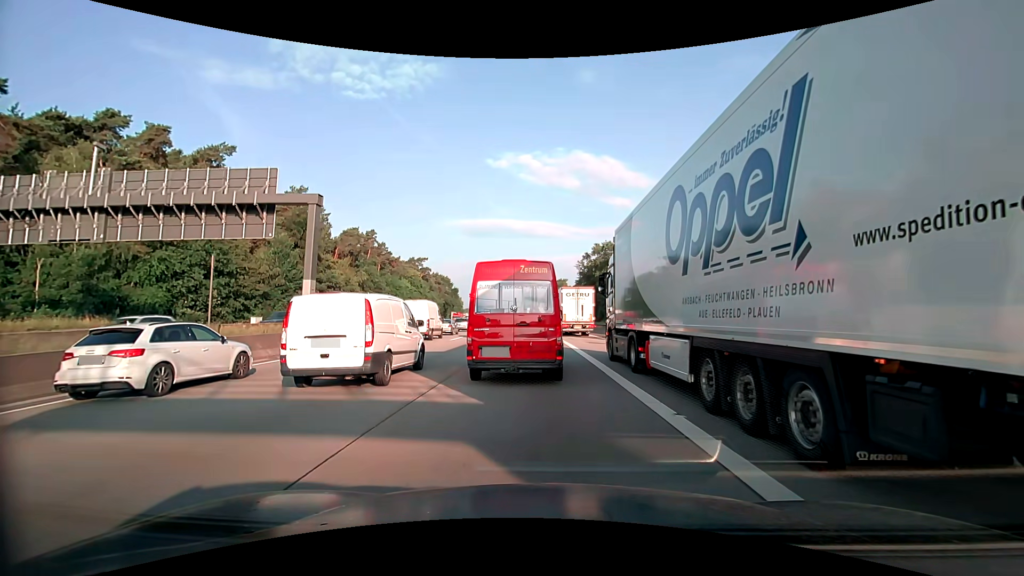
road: motorway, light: Day
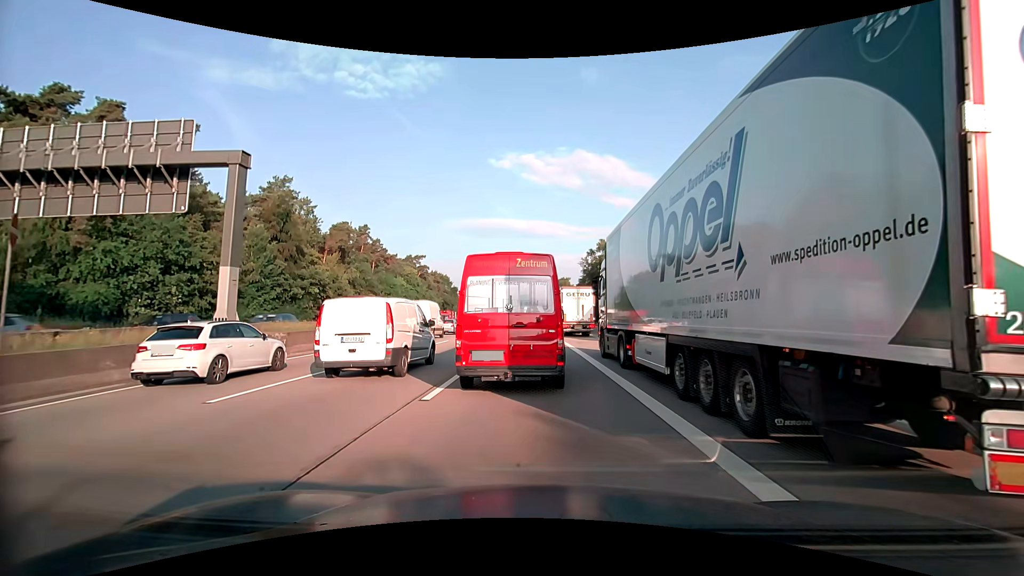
(+0.2, +6.7) m; +2°
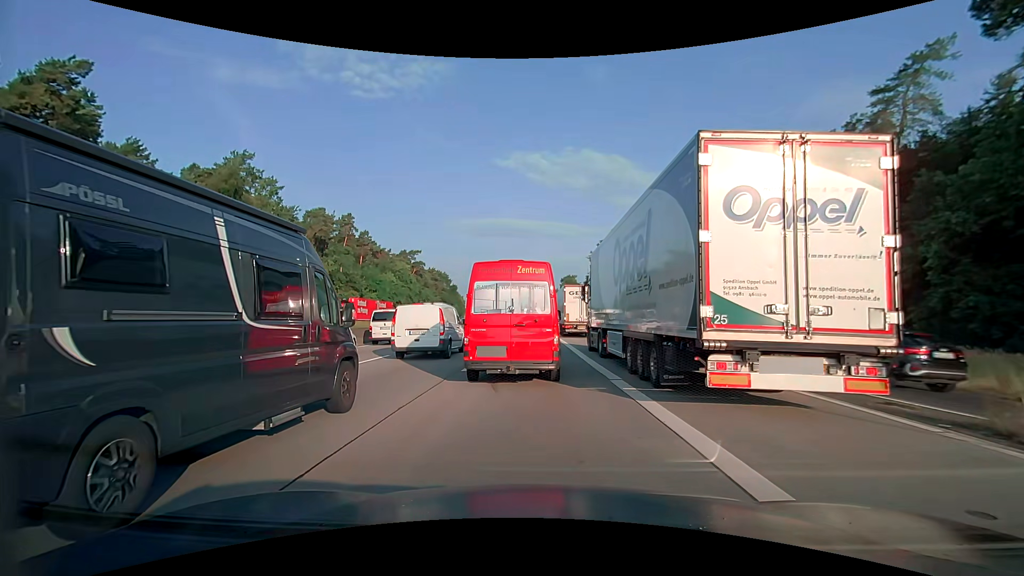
(0.0, +13.4) m; -1°
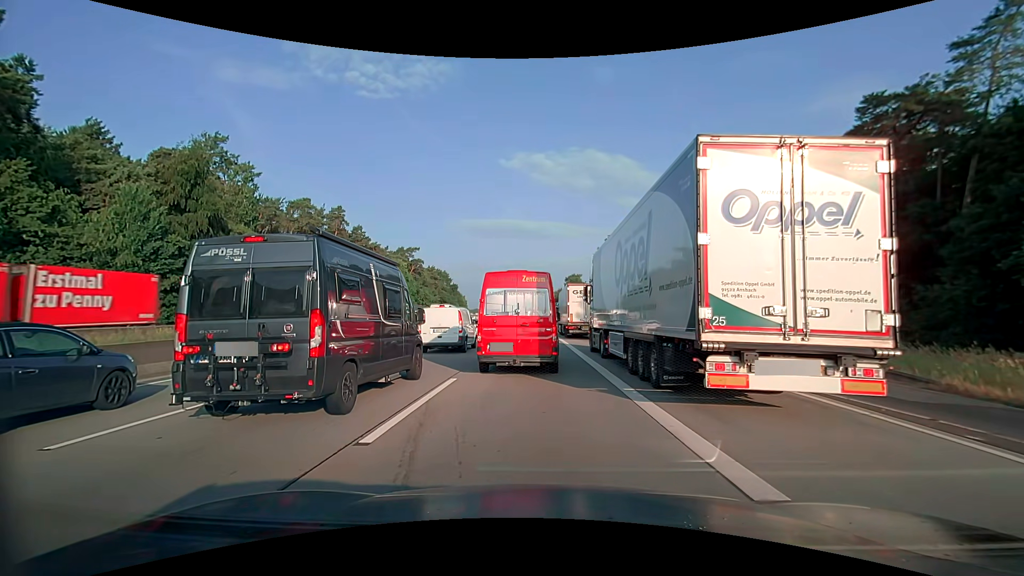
(0.0, +7.5) m; -1°
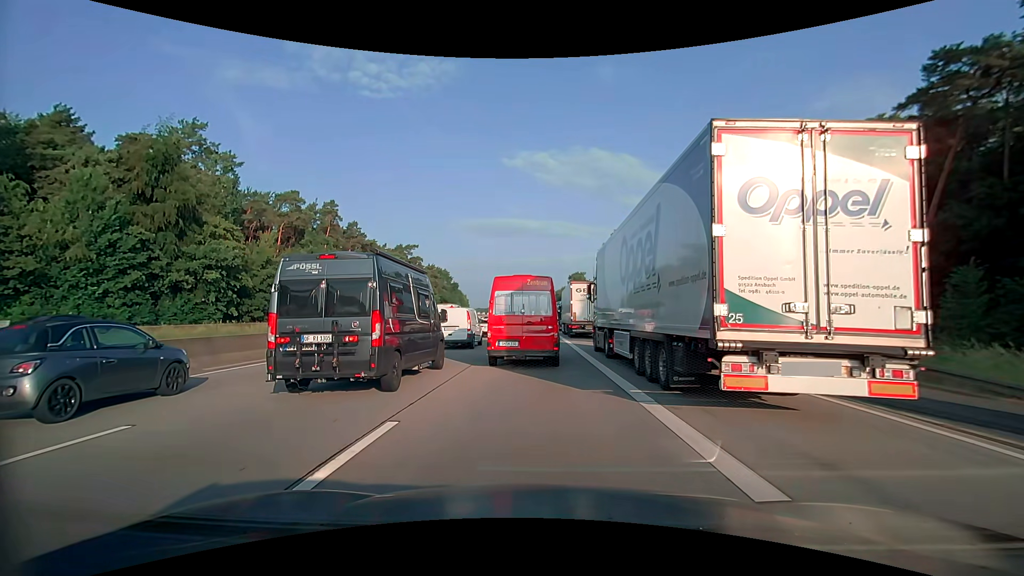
(+0.1, +5.0) m; 0°
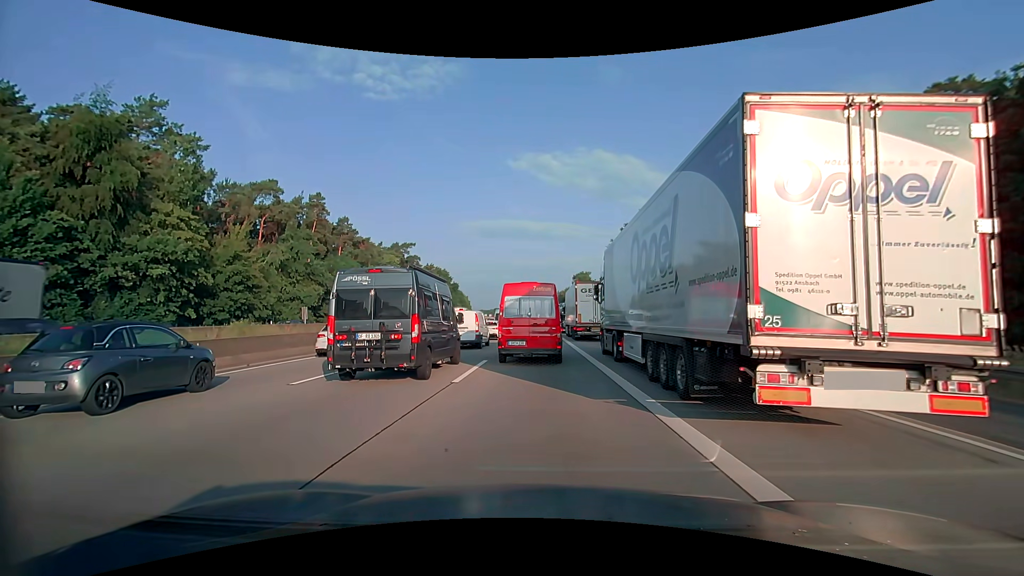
(+0.1, +7.7) m; +1°
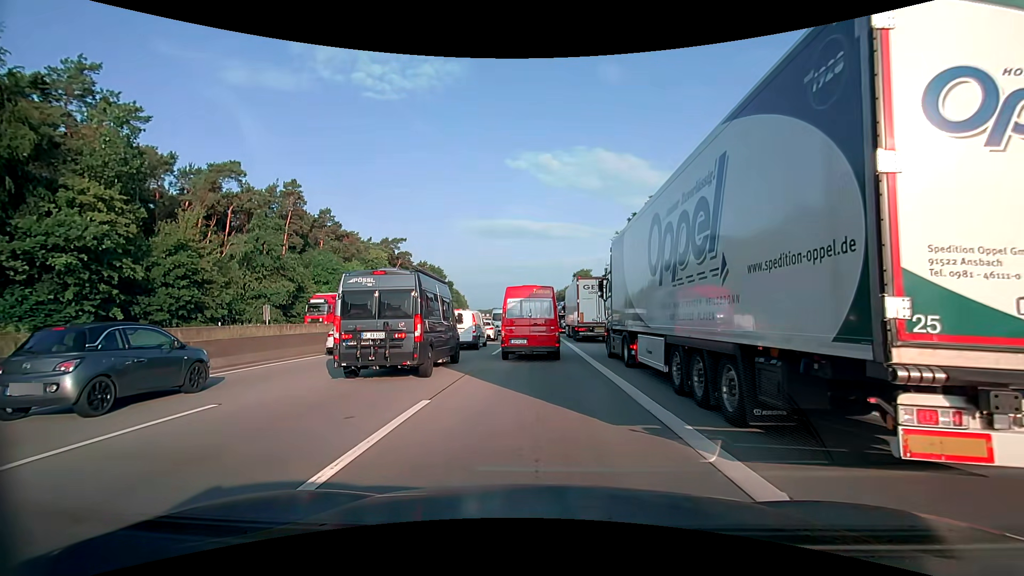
(0.0, +8.7) m; 0°
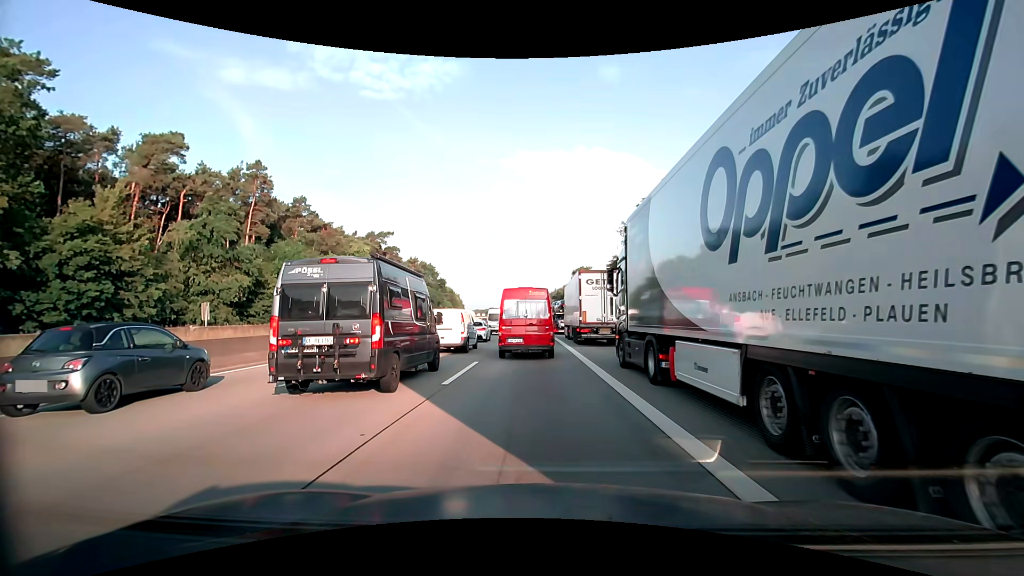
(0.0, +9.8) m; 0°
(0, +10) (0, +20) (0, +30) (0, +40) (-1, +50) (-1, +60) (-1, +70) (-1, +80) (-2, +90) (-2, +100) m
